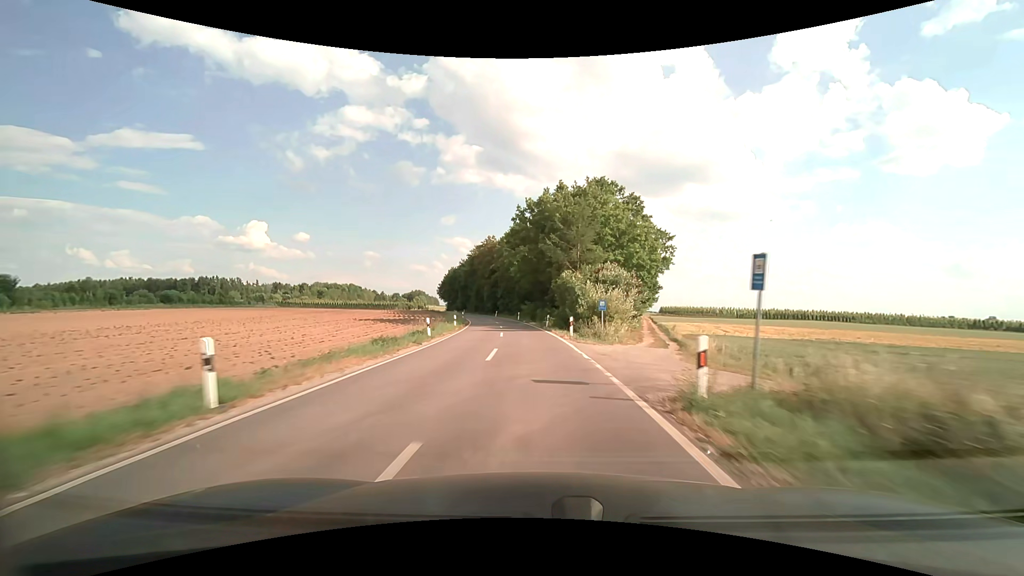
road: unclassified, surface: asphalt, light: Day
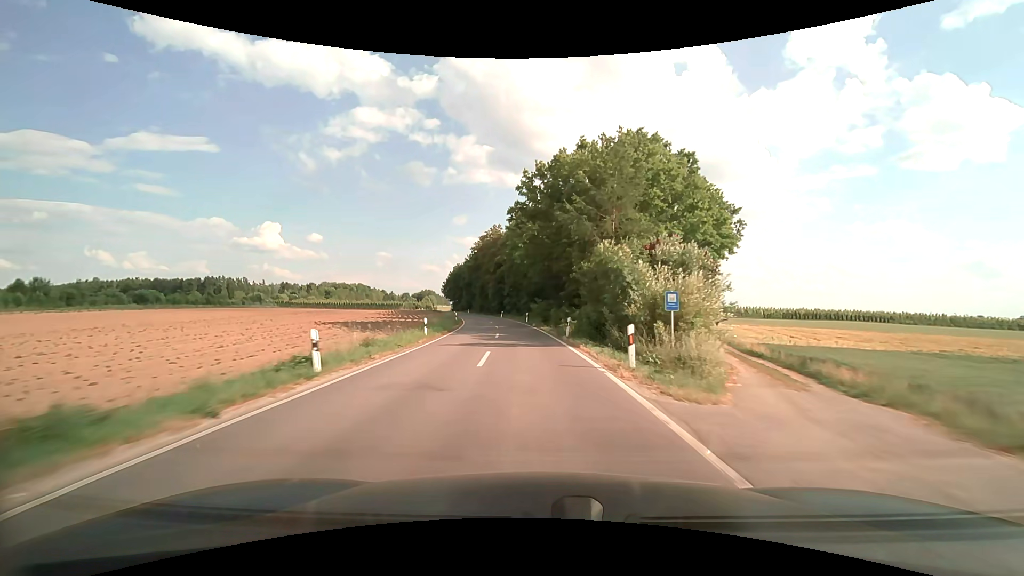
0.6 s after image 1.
(-0.1, +13.4) m; -1°
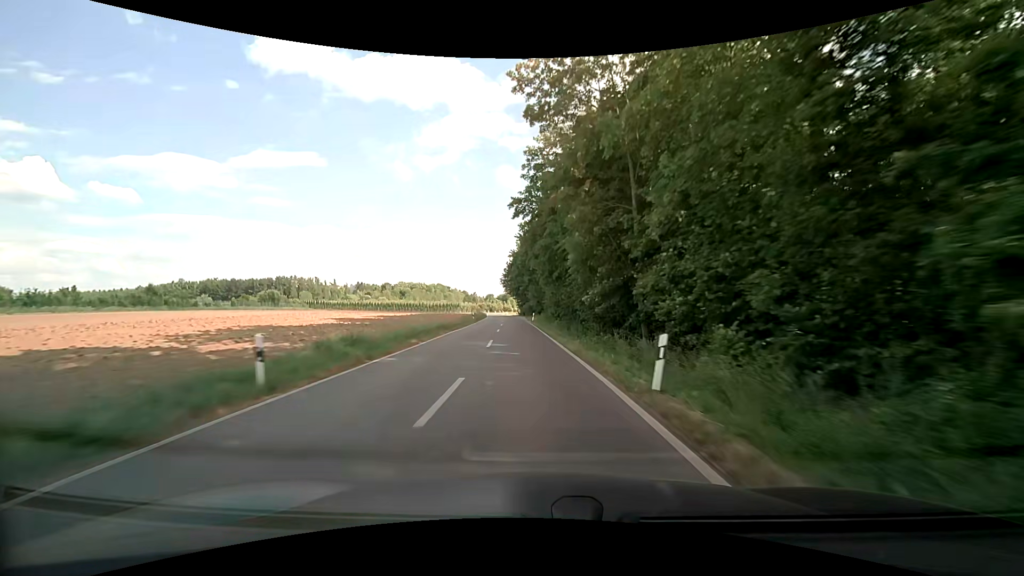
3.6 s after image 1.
(-5.6, +66.2) m; -10°
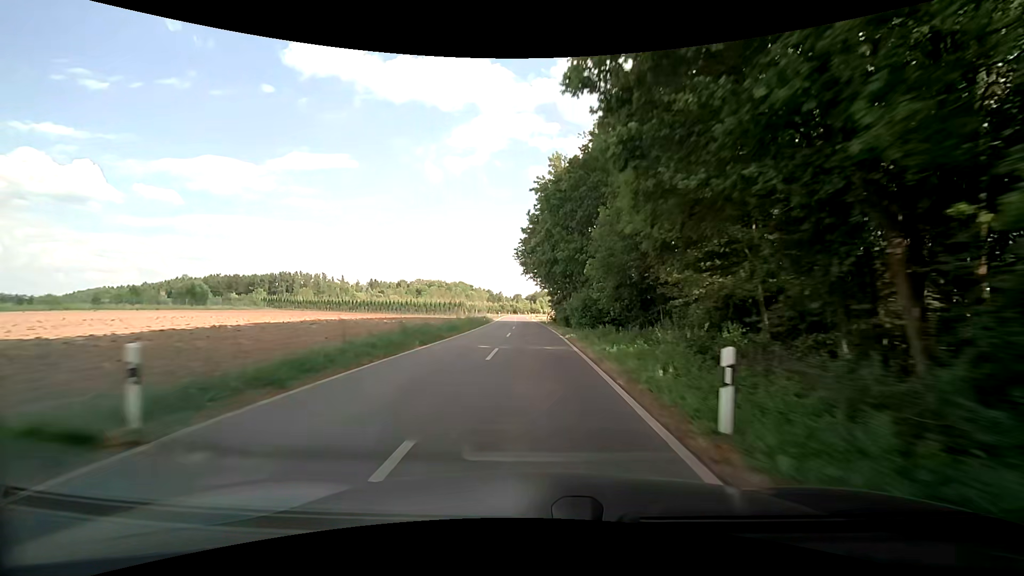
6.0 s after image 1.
(-2.9, +53.2) m; -4°
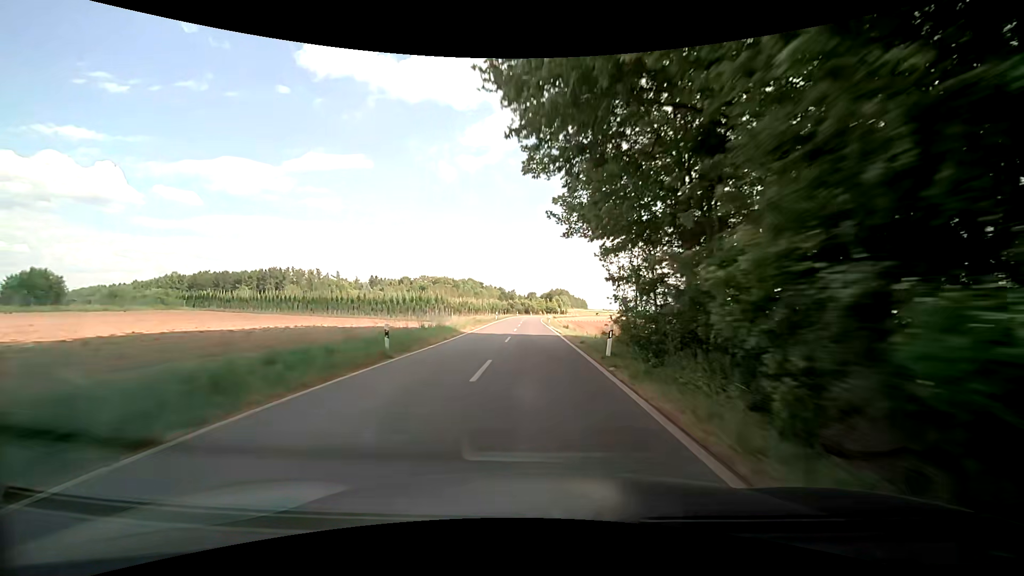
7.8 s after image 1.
(-0.8, +40.3) m; -2°
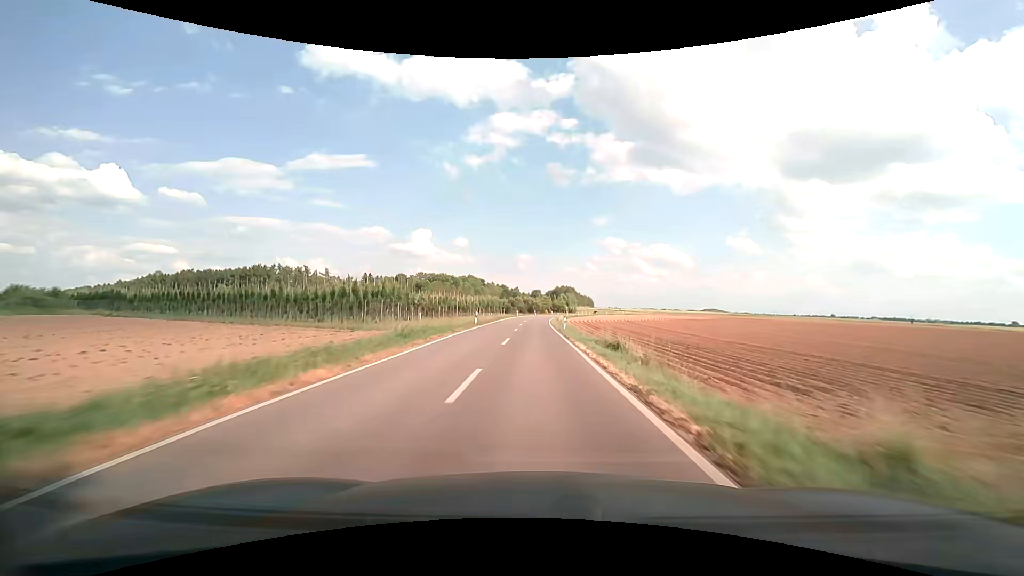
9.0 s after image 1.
(-0.1, +26.4) m; 0°
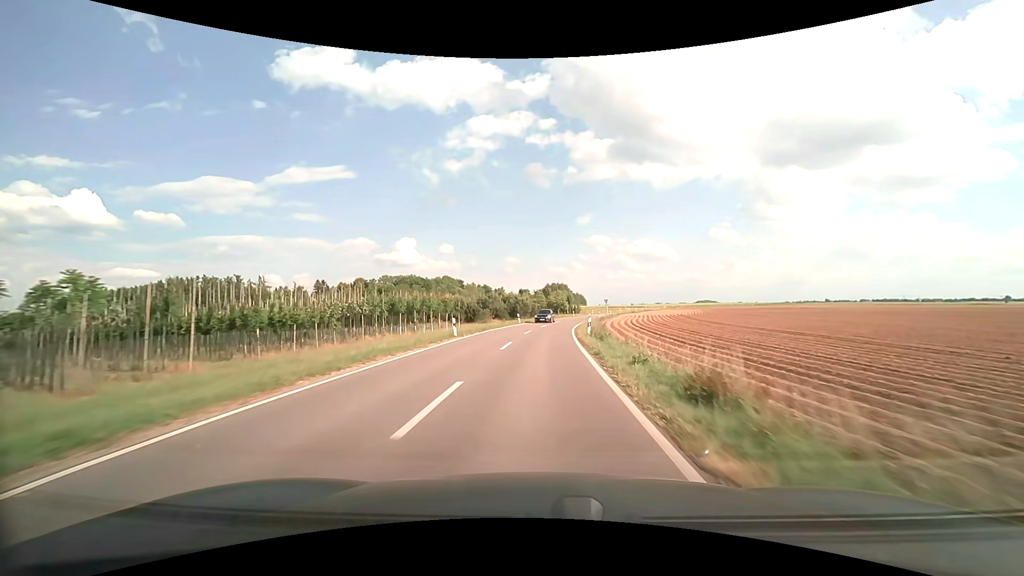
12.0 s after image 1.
(+0.3, +62.0) m; +1°
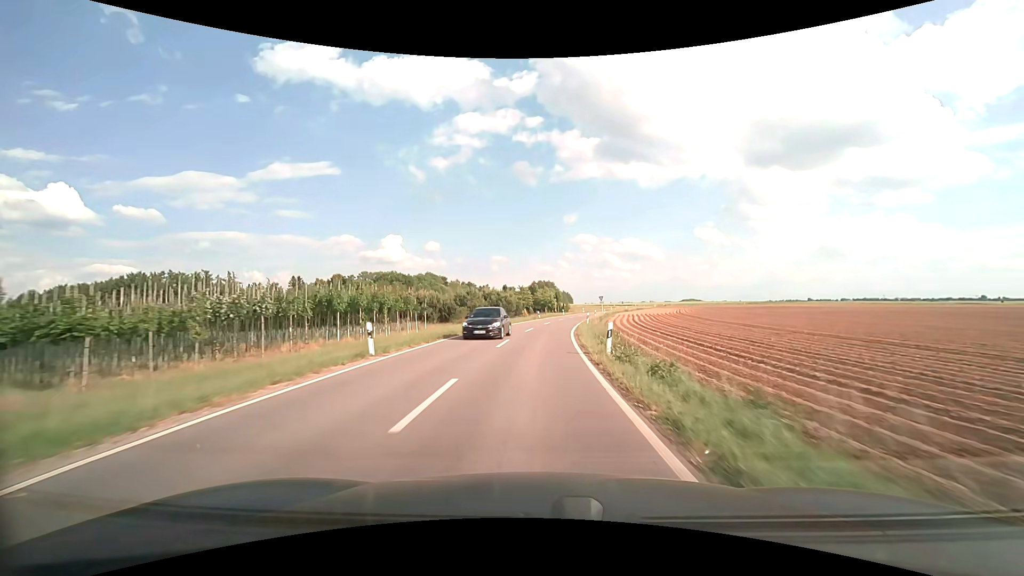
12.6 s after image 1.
(+0.1, +11.7) m; +2°
(0, +10) (0, +20) (+1, +30) (+2, +40) (+3, +50) (+4, +60) (+6, +70) (+8, +79) (+10, +89) (+12, +99) m
